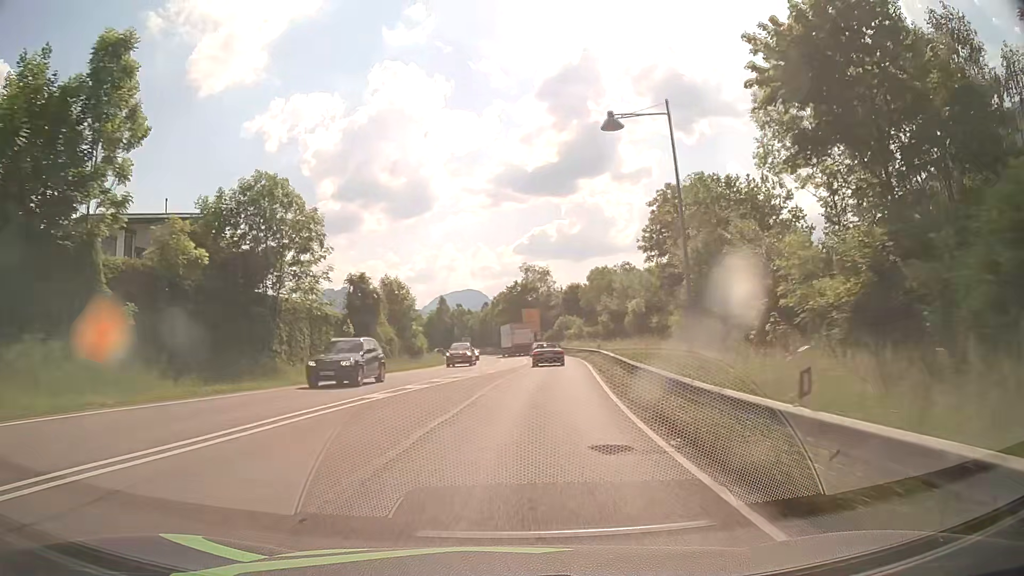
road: primary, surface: asphalt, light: Day
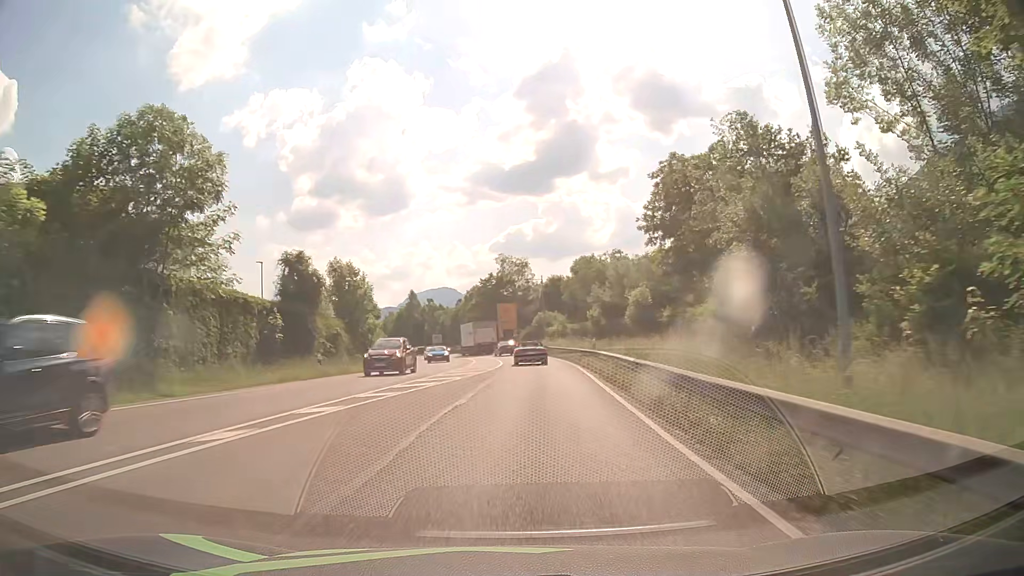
(+0.1, +8.9) m; +2°
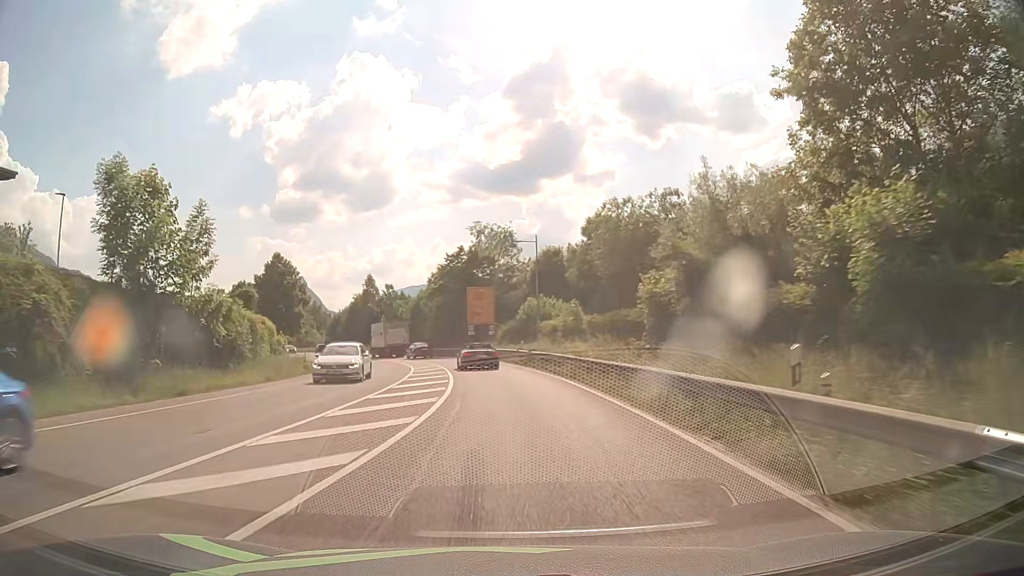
(+0.9, +26.0) m; +2°
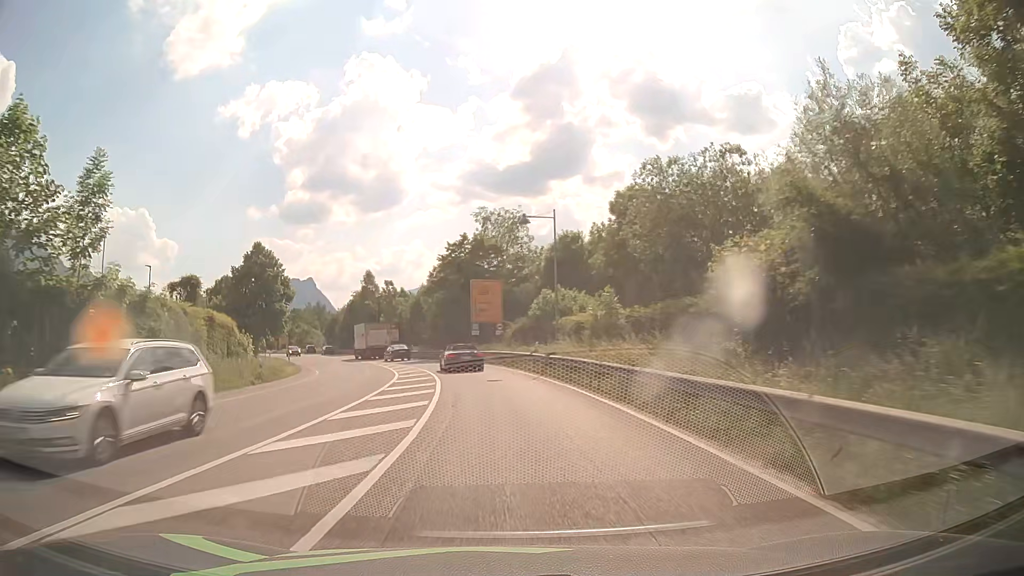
(0.0, +8.4) m; 0°
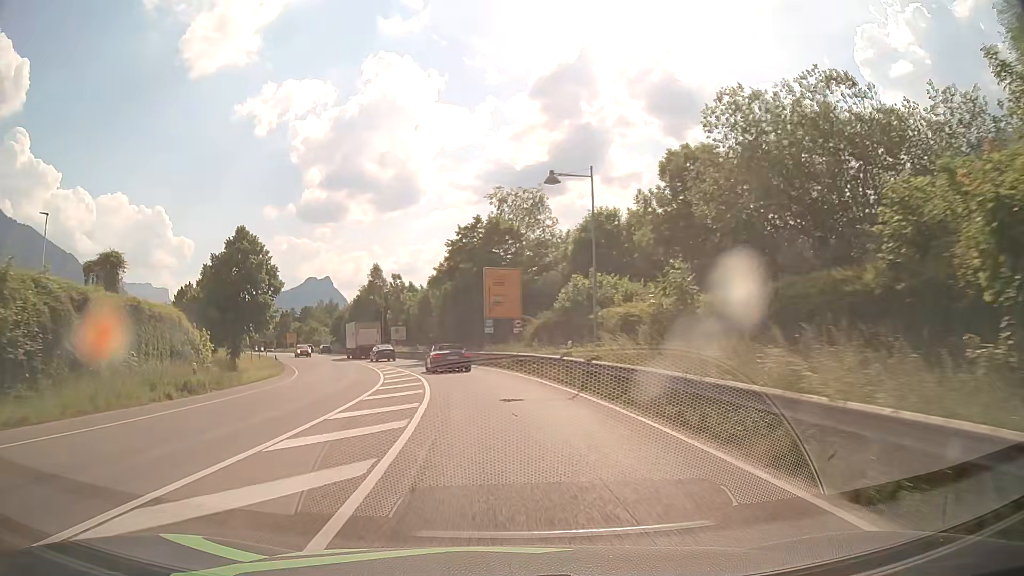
(-0.1, +8.3) m; -1°
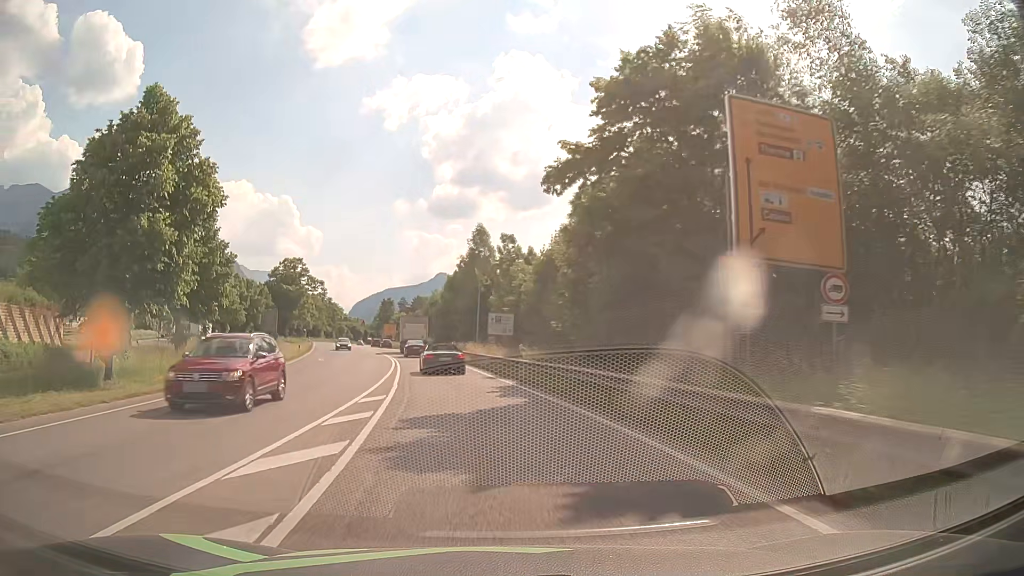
(-2.9, +32.0) m; -11°
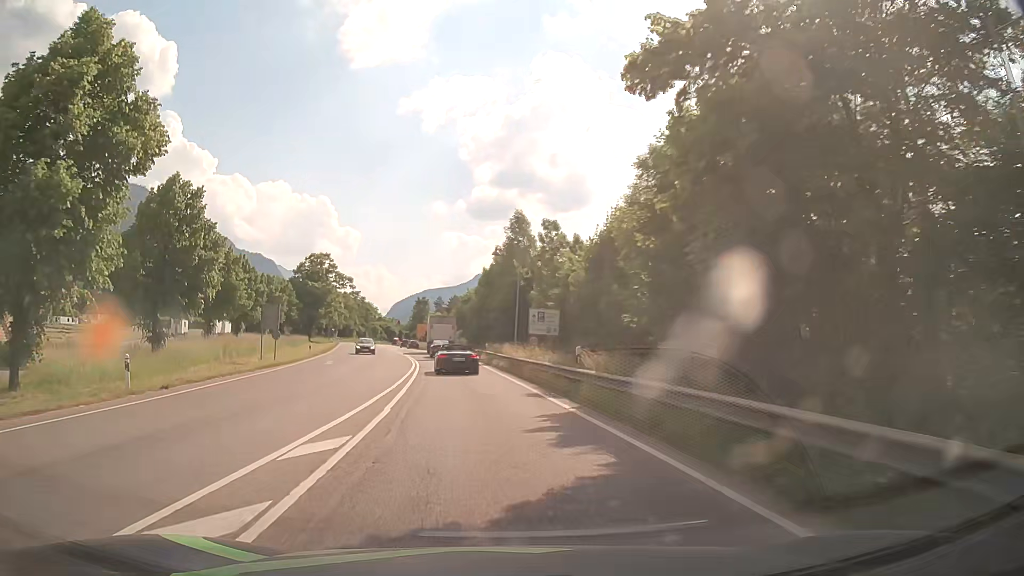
(-0.2, +7.9) m; -3°
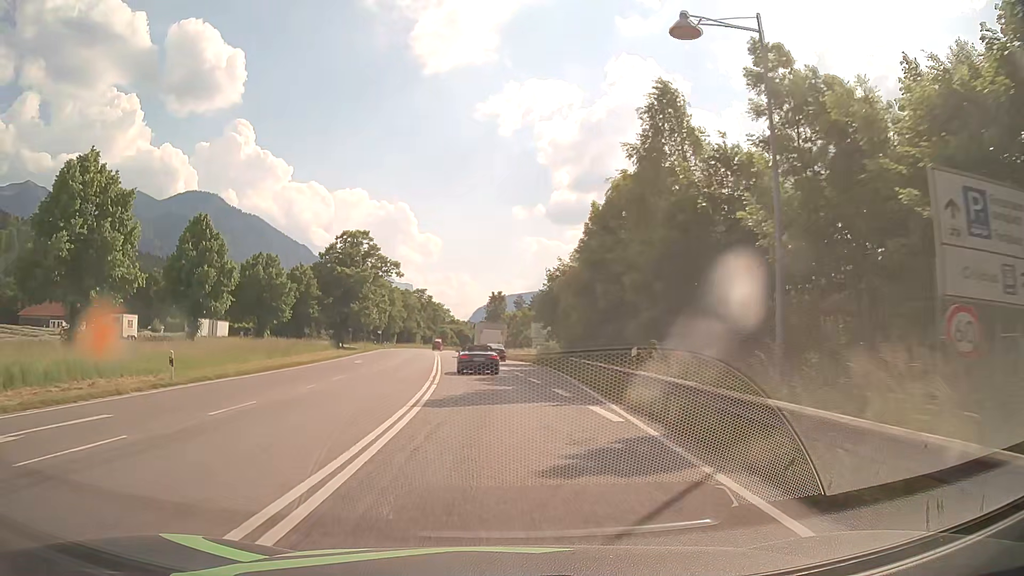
(-2.6, +32.3) m; -7°
(0, +10) (-1, +20) (-1, +30) (-2, +40) (-3, +50) (-4, +60) (-5, +70) (-6, +80) (-7, +90) (-8, +100) m
